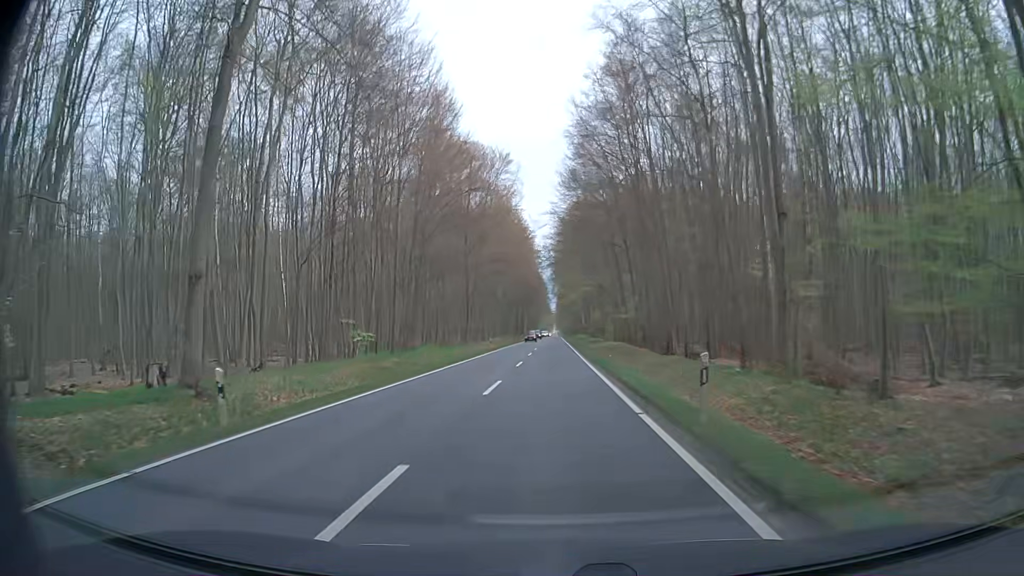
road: secondary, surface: asphalt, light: Day
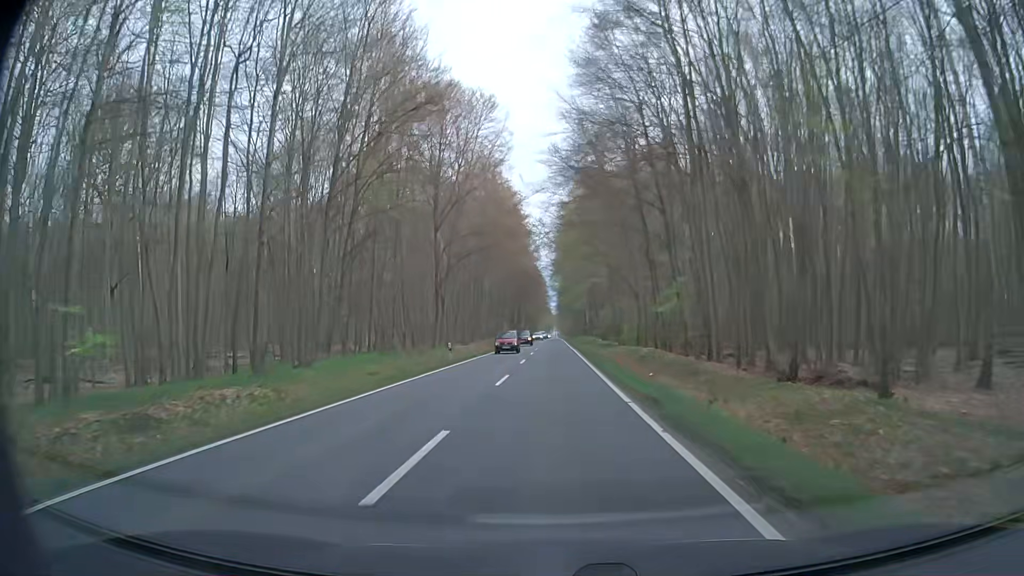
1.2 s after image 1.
(-0.1, +21.6) m; 0°
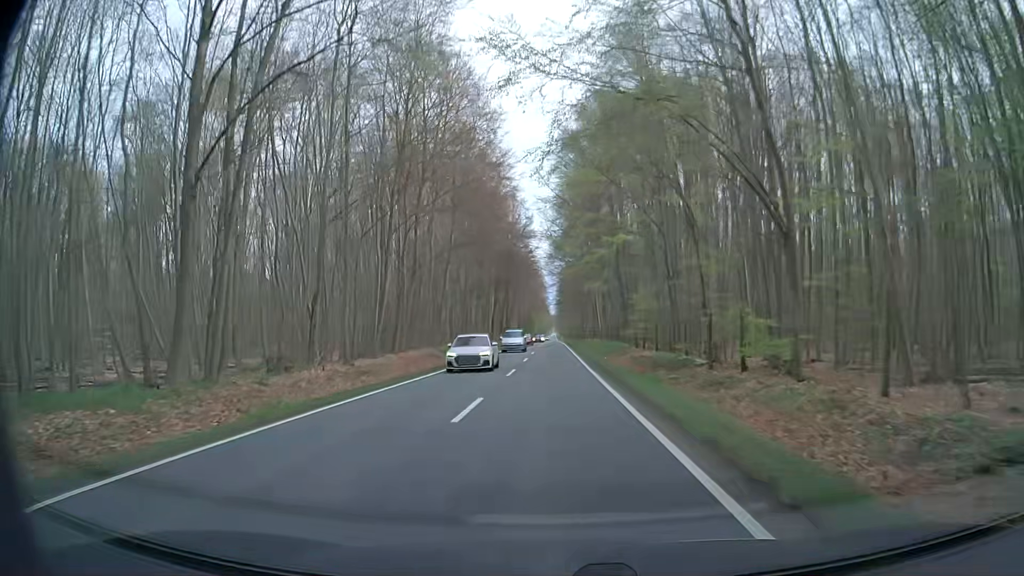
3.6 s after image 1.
(0.0, +43.0) m; -1°
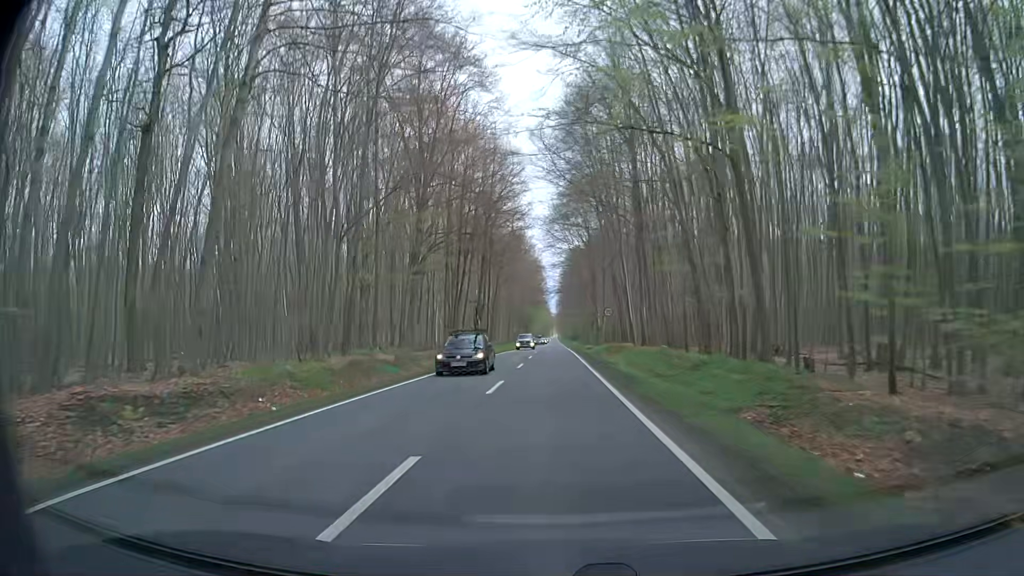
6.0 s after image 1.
(+0.4, +43.0) m; +1°
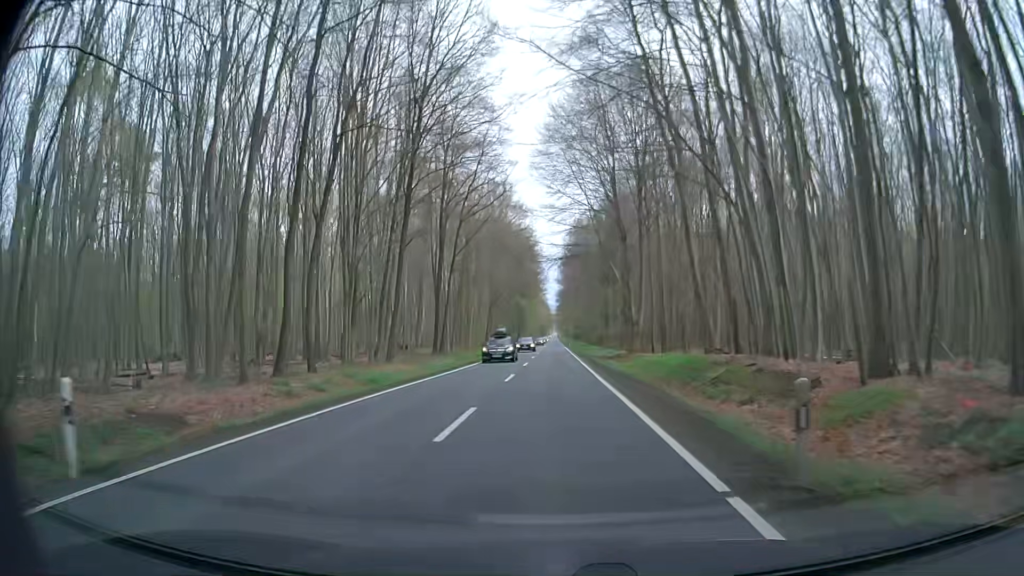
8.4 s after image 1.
(-0.2, +42.9) m; -1°
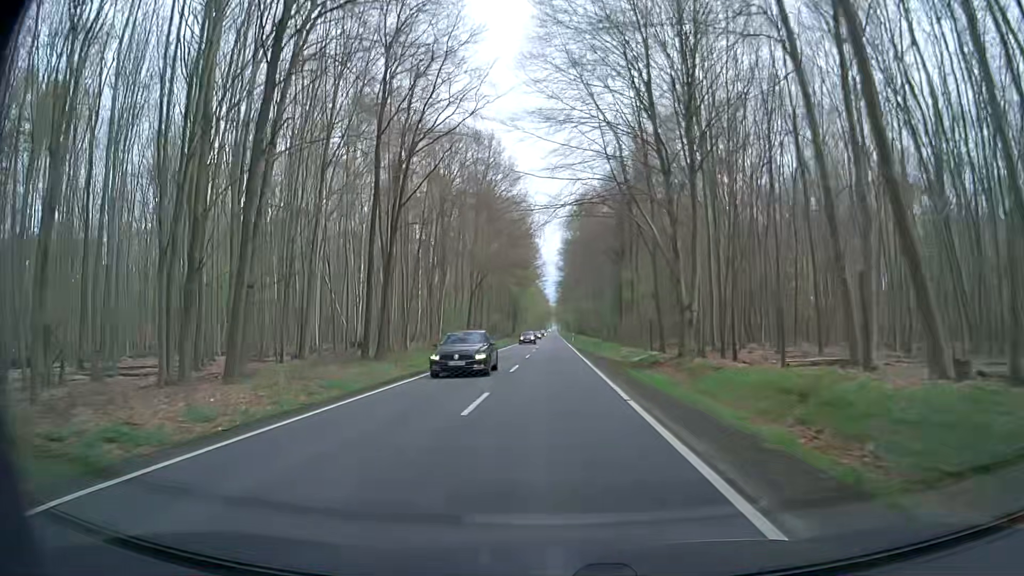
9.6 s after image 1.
(+0.2, +21.5) m; +1°
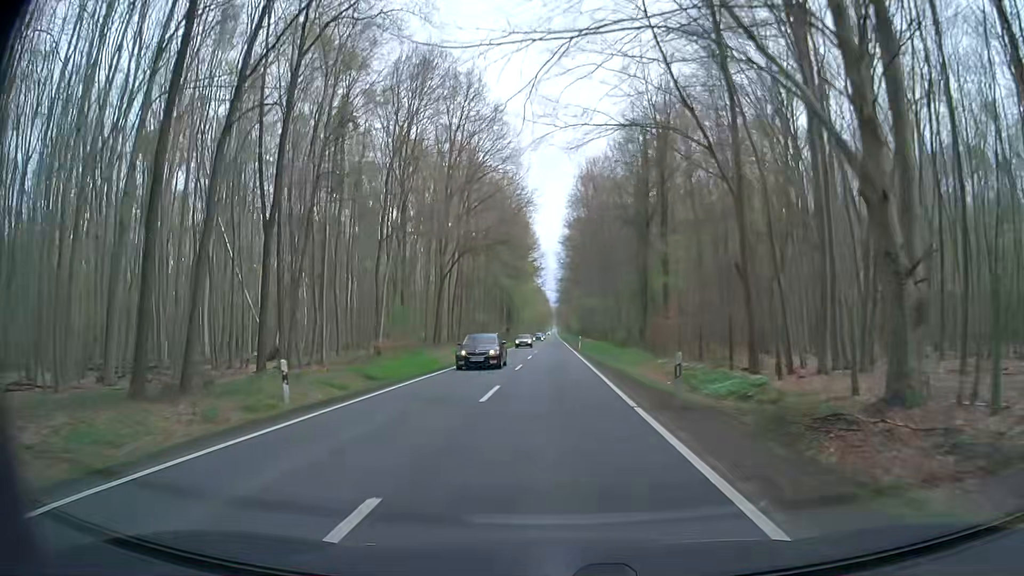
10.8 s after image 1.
(0.0, +21.6) m; 0°
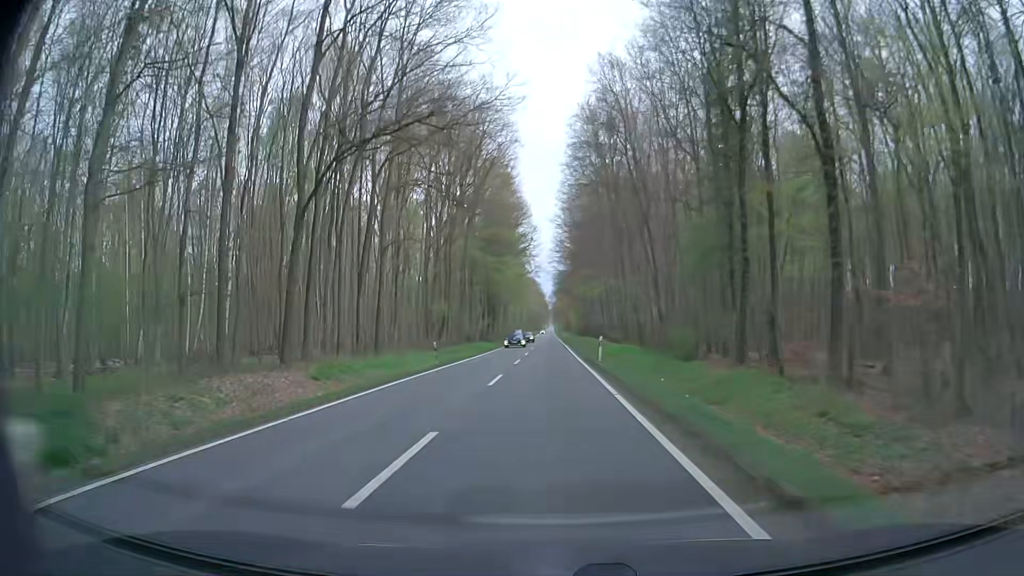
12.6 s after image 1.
(+0.1, +32.4) m; 0°
(0, +10) (0, +20) (0, +30) (0, +40) (0, +50) (0, +60) (0, +70) (0, +80) (0, +90) (0, +100) m
